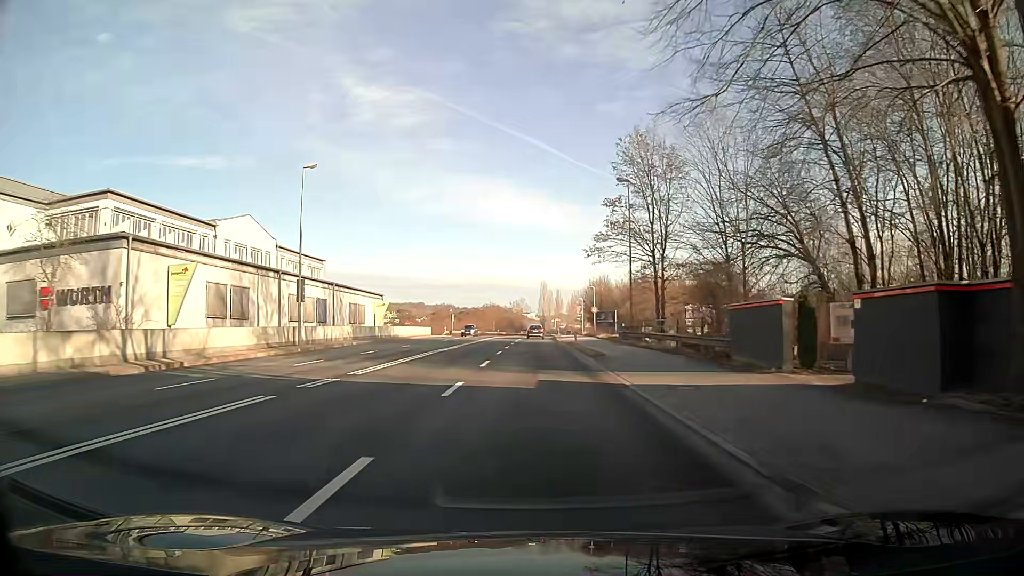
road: primary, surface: asphalt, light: Day
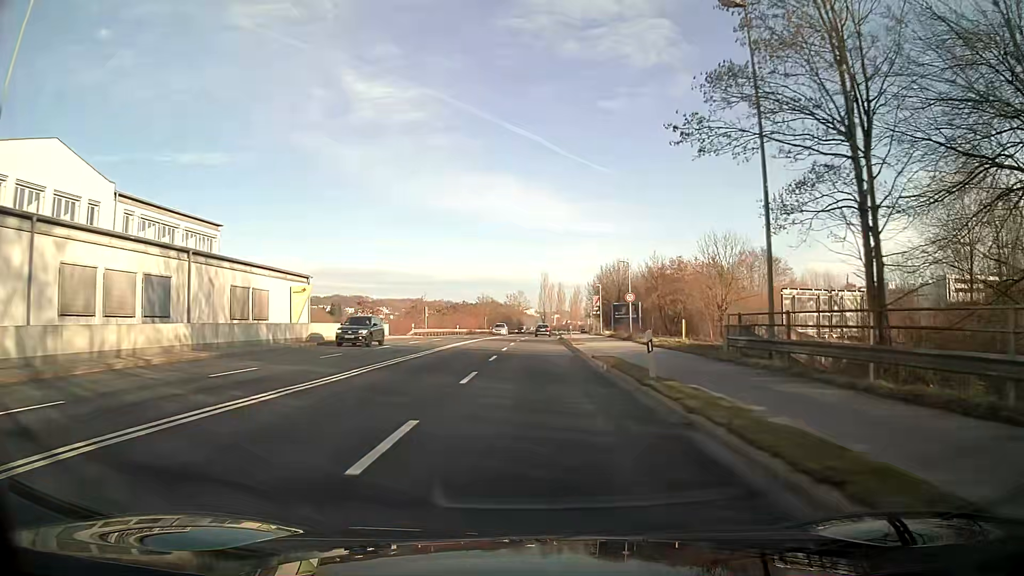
(+0.1, +24.8) m; +1°
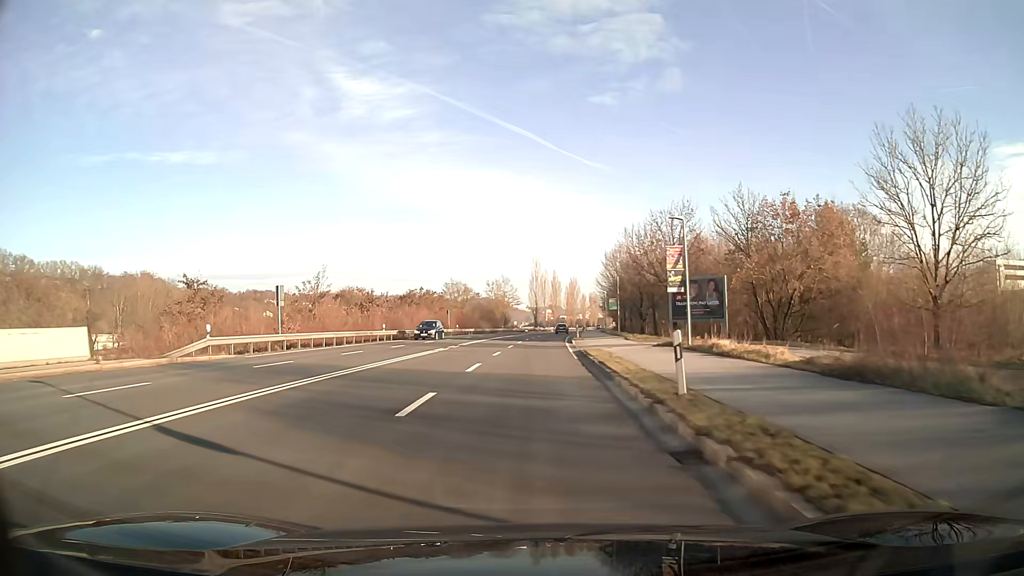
(+0.4, +41.7) m; +1°
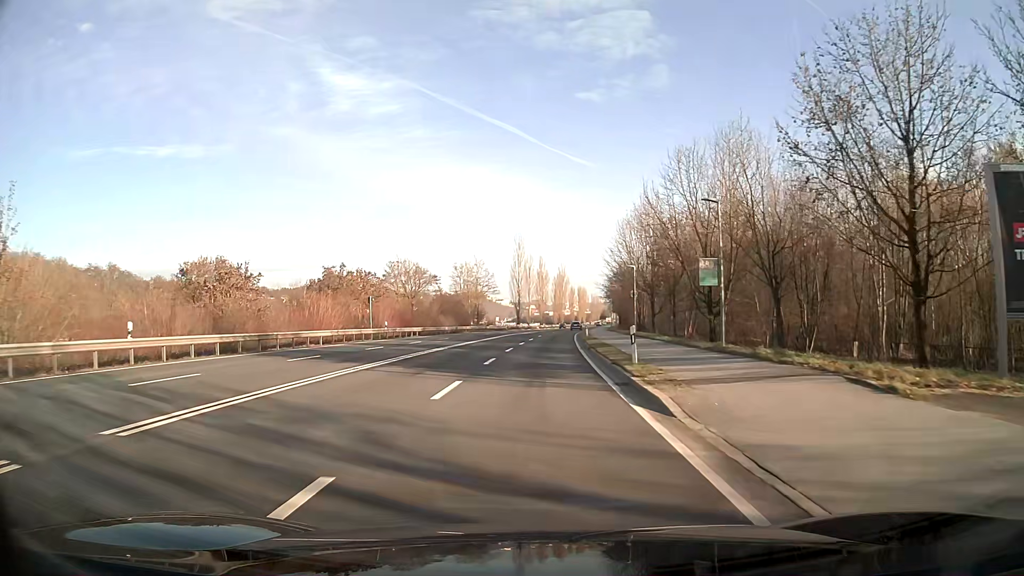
(+0.3, +33.9) m; +1°
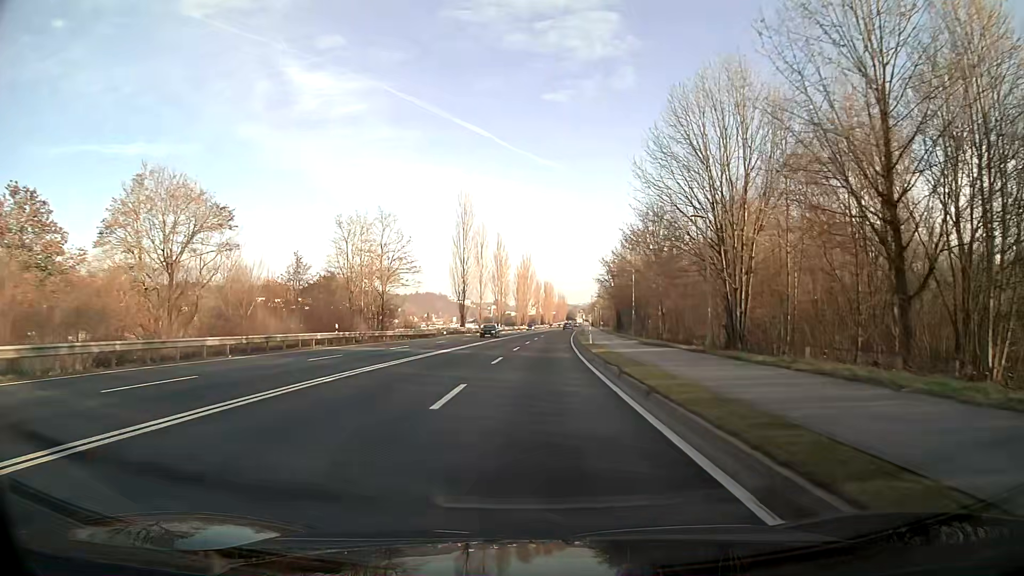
(+1.4, +49.3) m; +3°
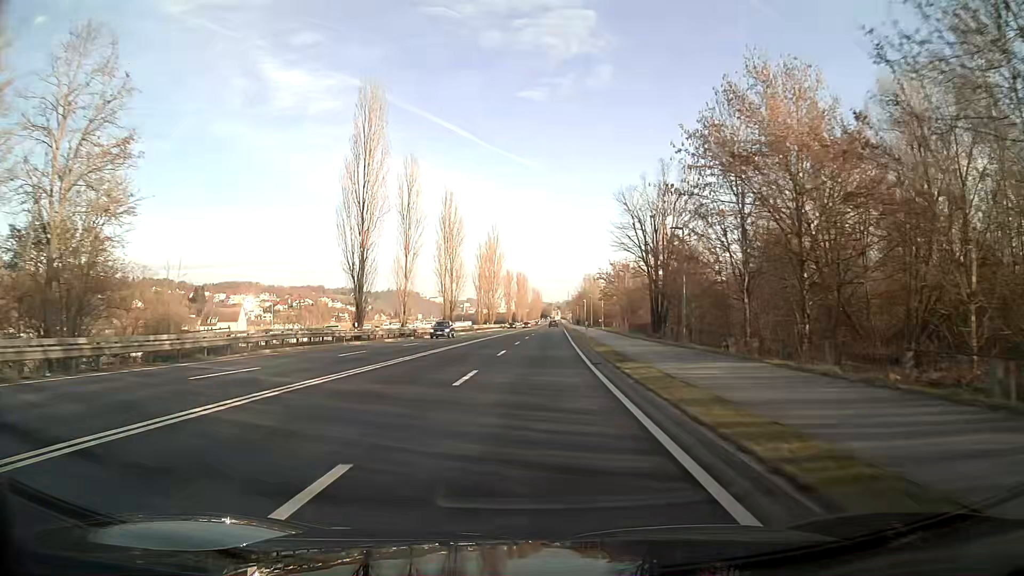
(+0.9, +44.4) m; +2°
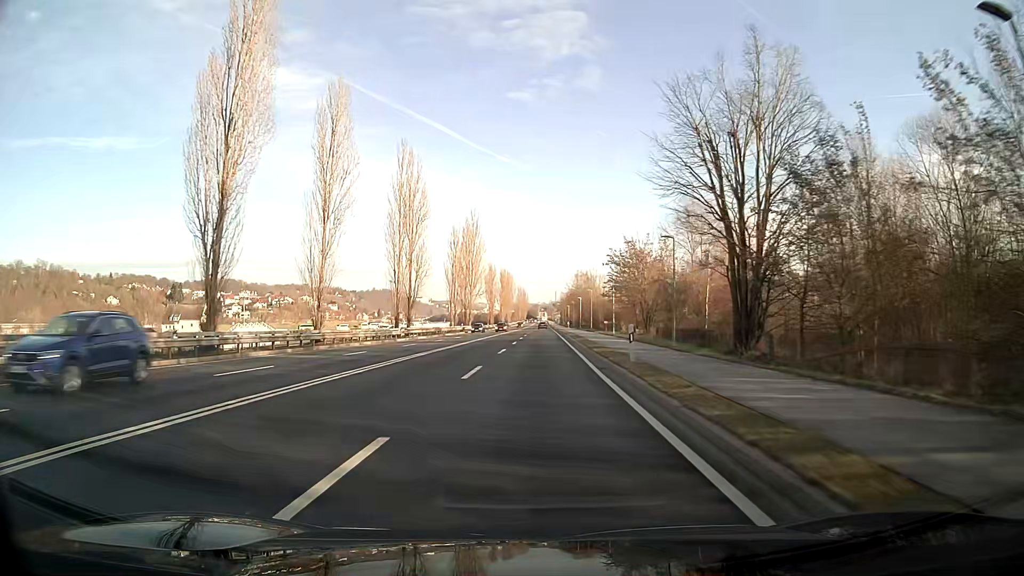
(+0.2, +22.5) m; +1°
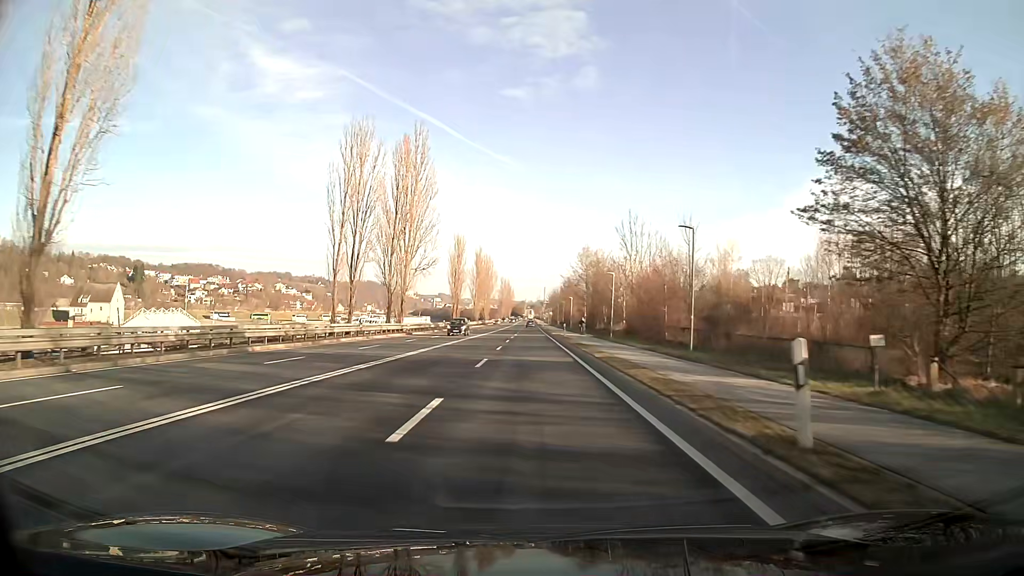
(+0.6, +56.2) m; +1°
